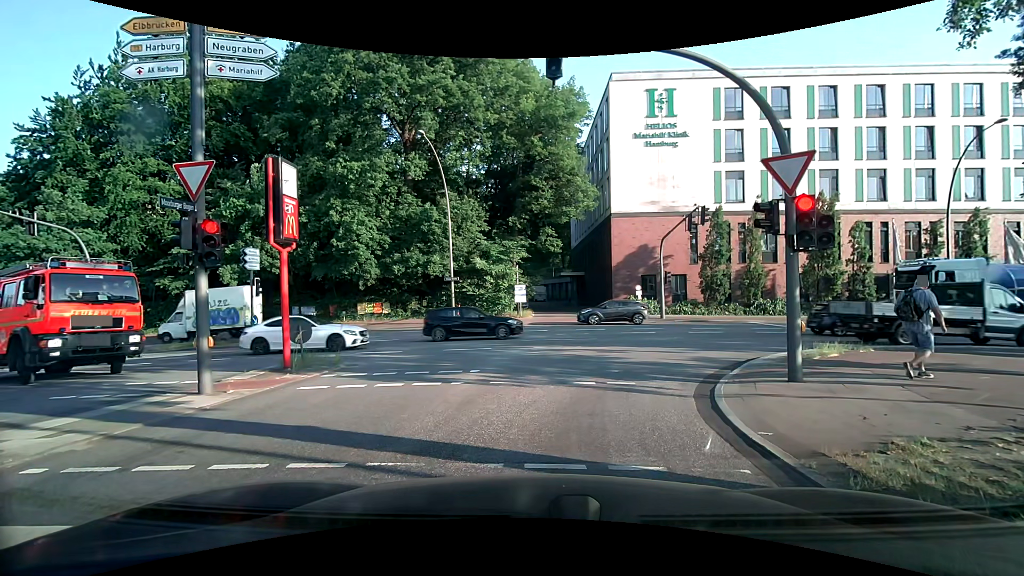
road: secondary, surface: asphalt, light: Day
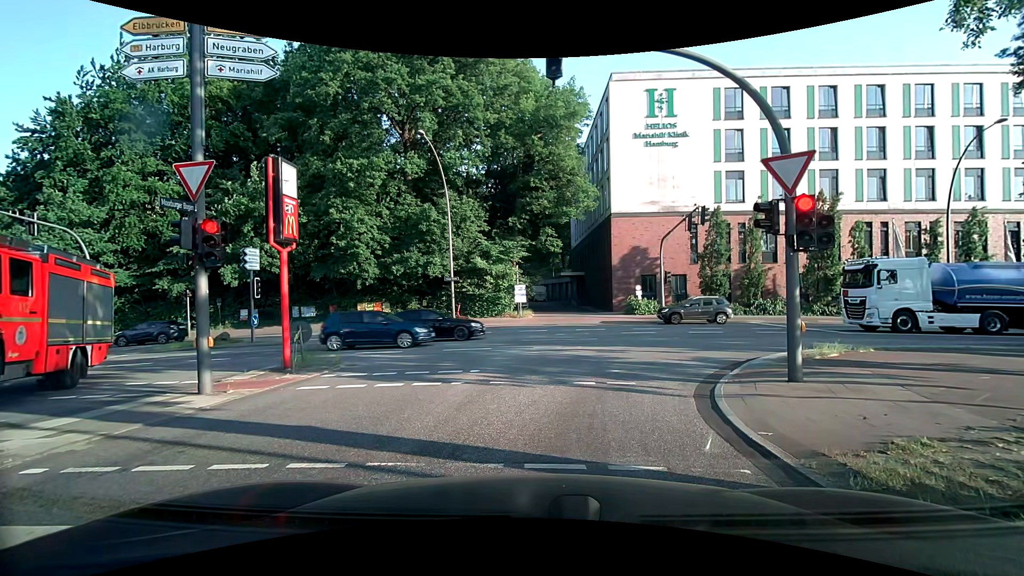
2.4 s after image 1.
(0.0, 0.0) m; 0°
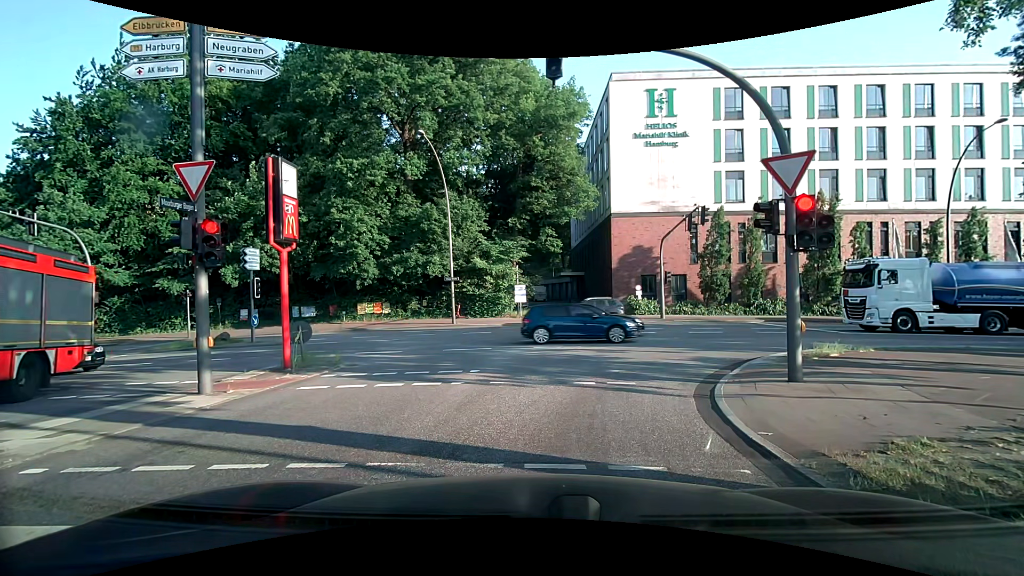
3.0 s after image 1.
(0.0, 0.0) m; 0°
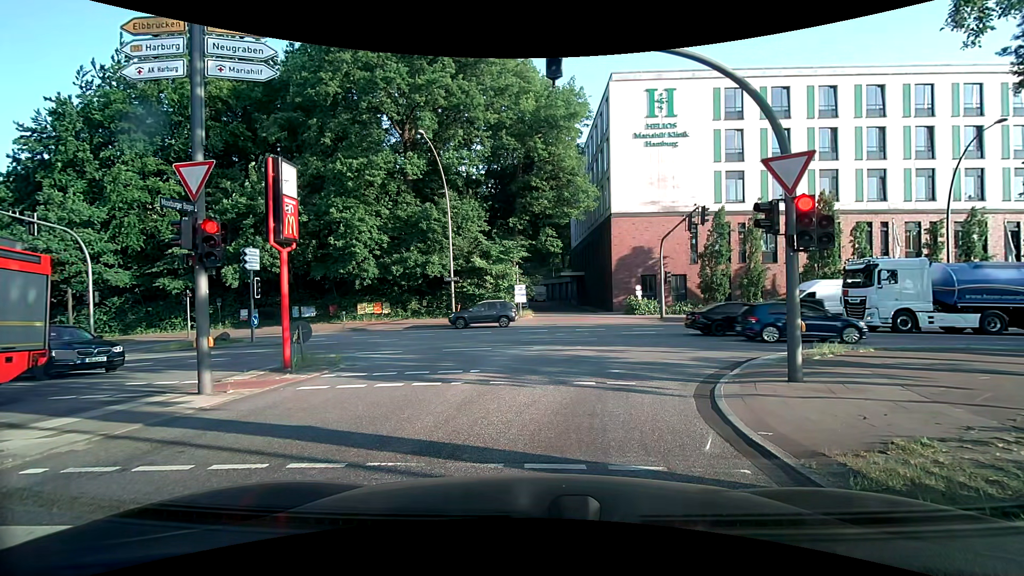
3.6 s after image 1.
(0.0, 0.0) m; 0°
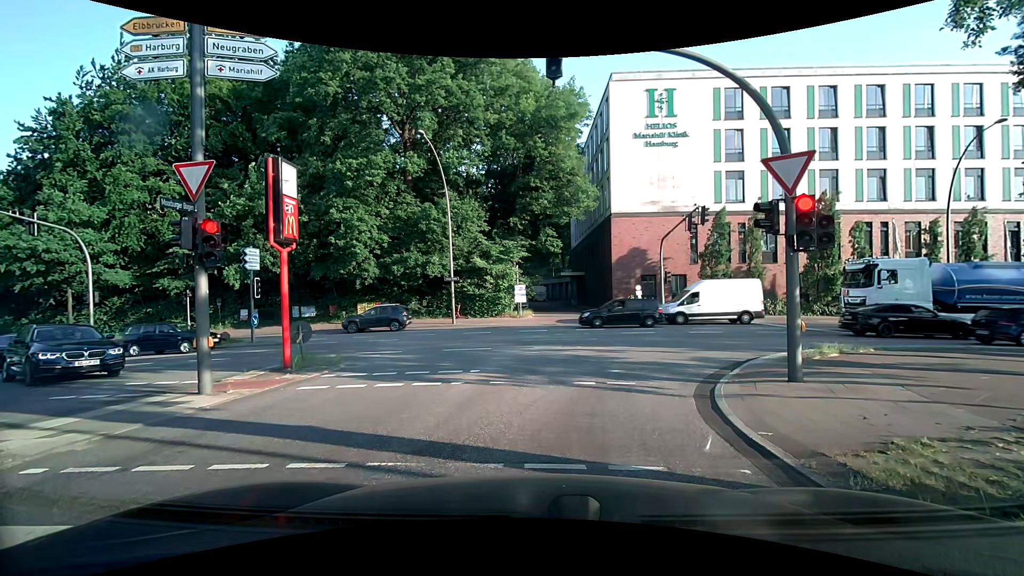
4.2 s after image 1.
(0.0, 0.0) m; 0°
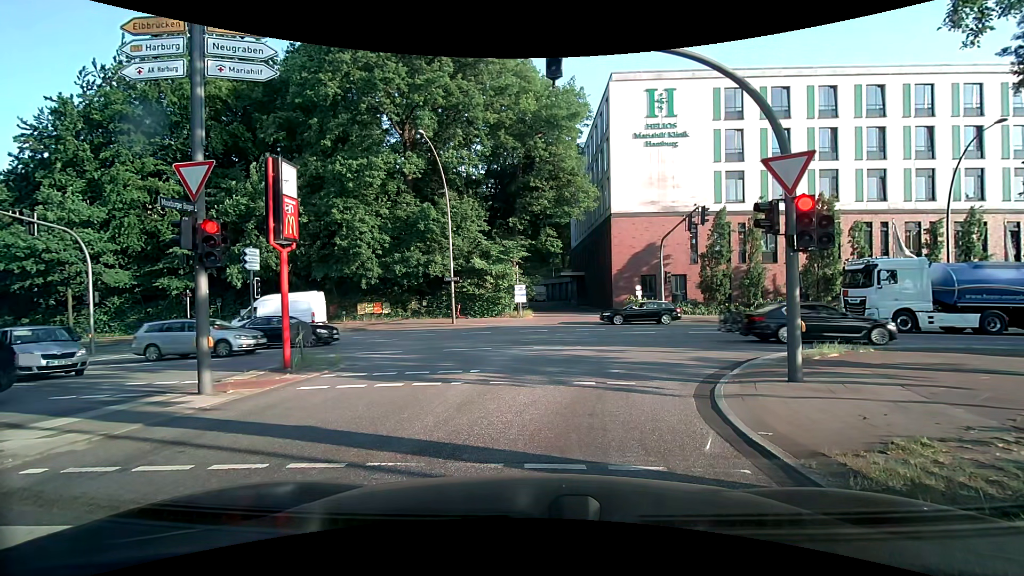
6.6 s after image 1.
(0.0, 0.0) m; 0°
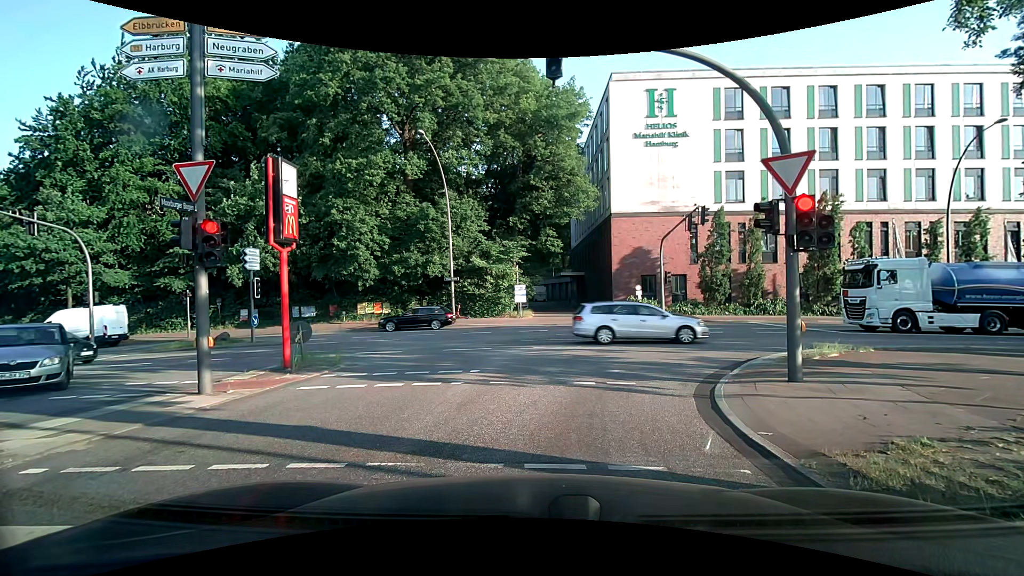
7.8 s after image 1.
(0.0, 0.0) m; 0°
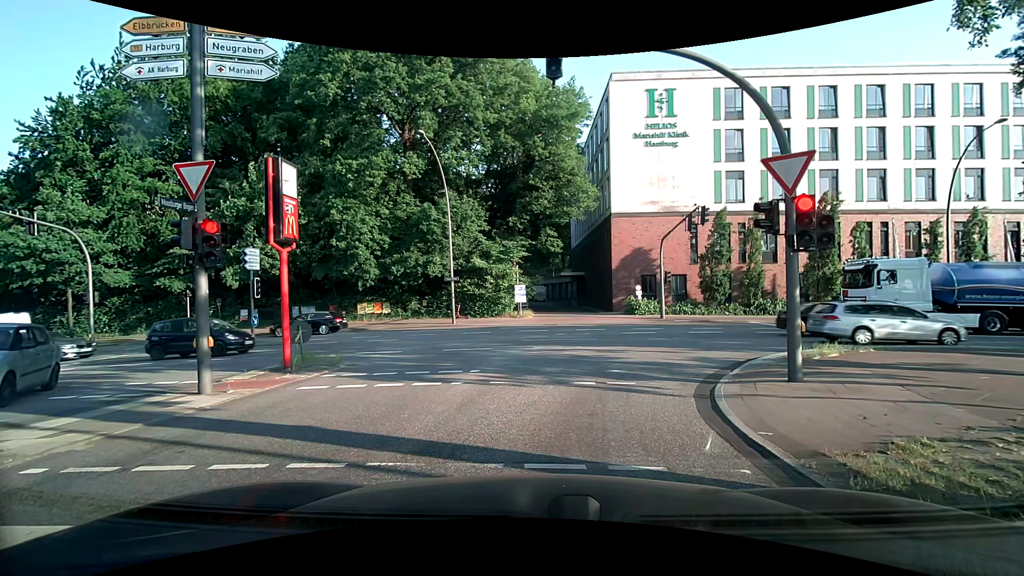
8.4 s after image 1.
(0.0, 0.0) m; 0°
